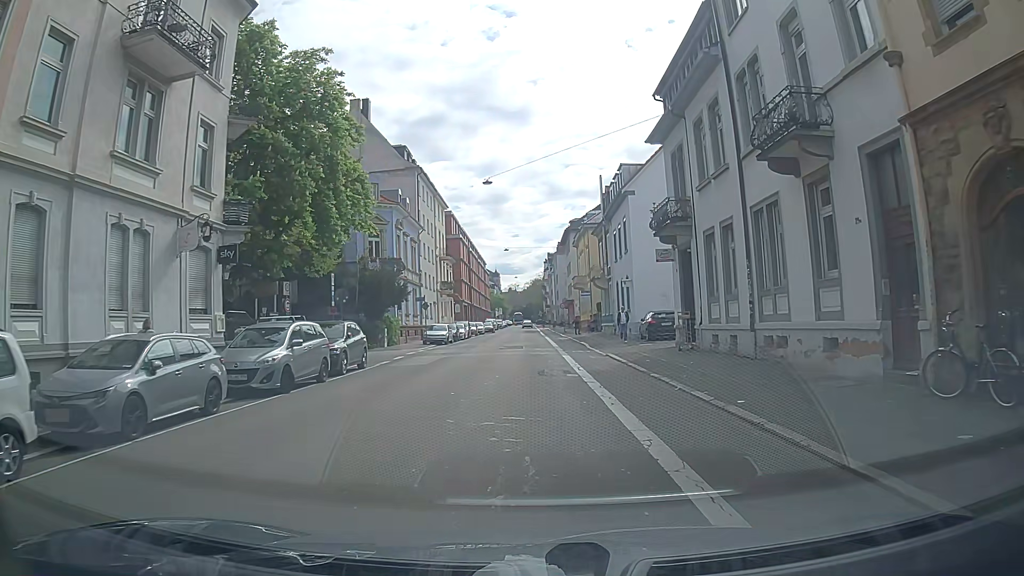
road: tertiary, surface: asphalt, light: Day
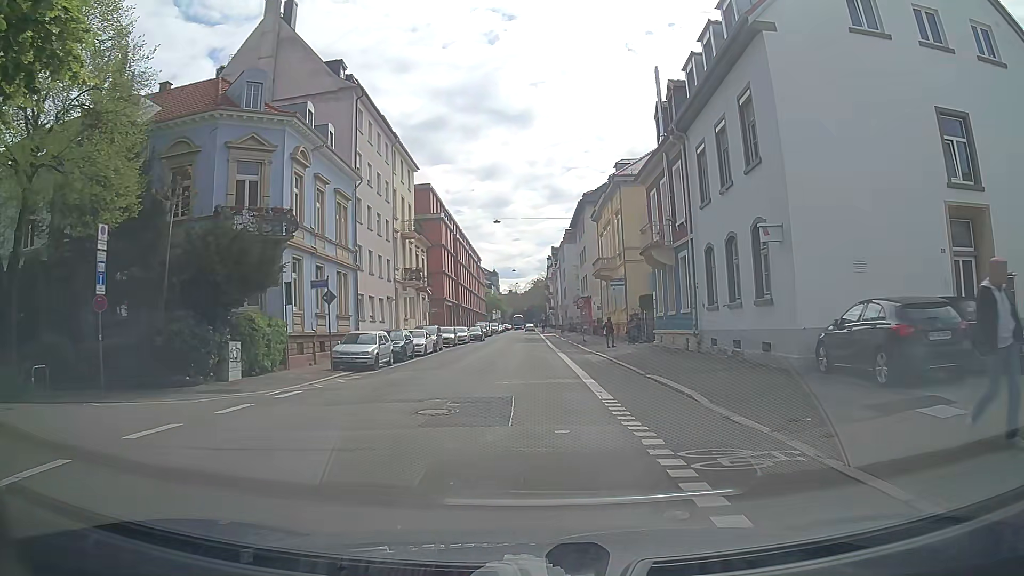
(+0.3, +22.4) m; 0°
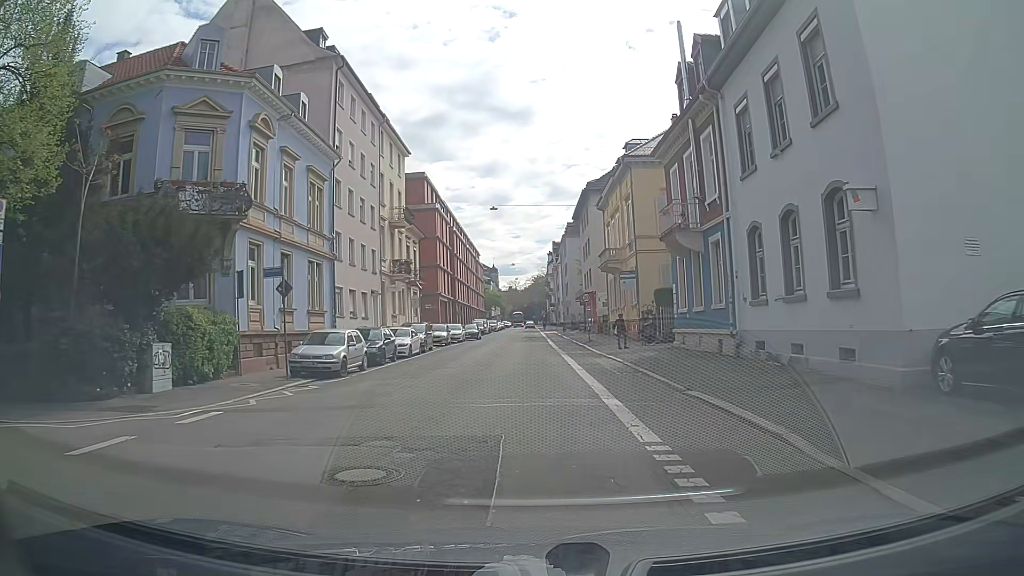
(+0.1, +4.5) m; +1°
(0, +10) (0, +20) (0, +30) (0, +40) (0, +50) (0, +60) (0, +70) (0, +80) (0, +90) (0, +100) m
